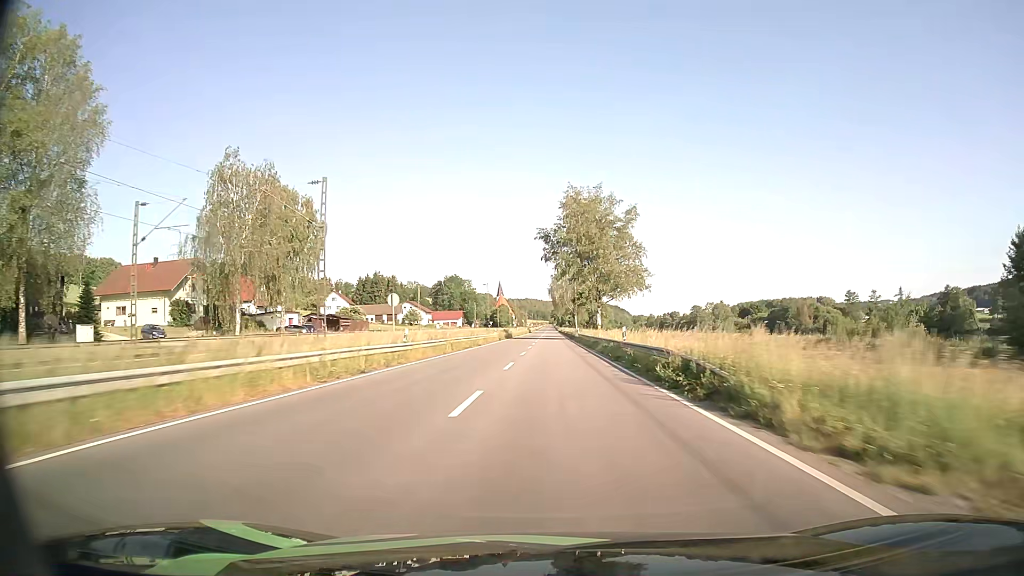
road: primary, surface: asphalt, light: Day
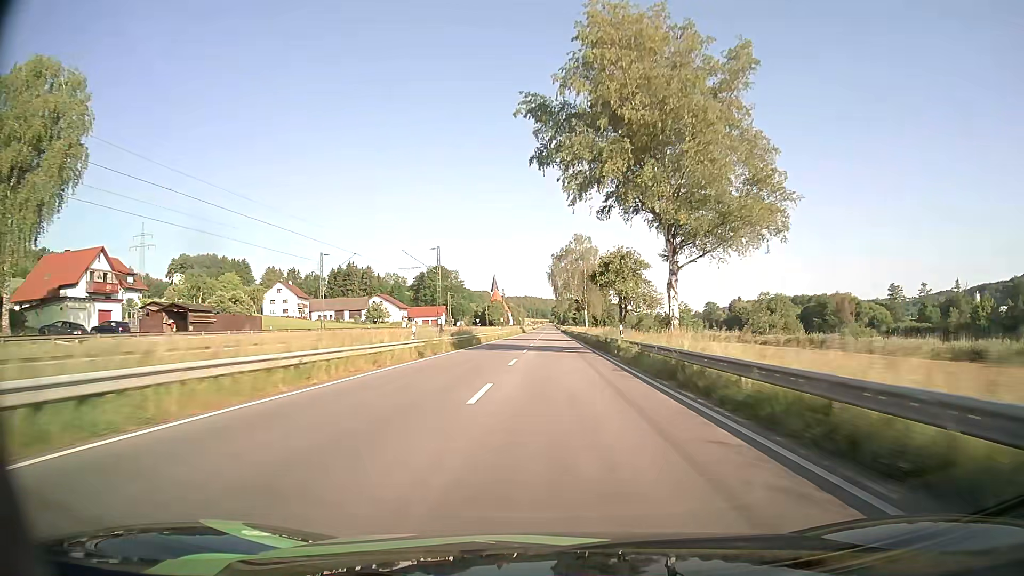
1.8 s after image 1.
(+0.1, +46.8) m; 0°
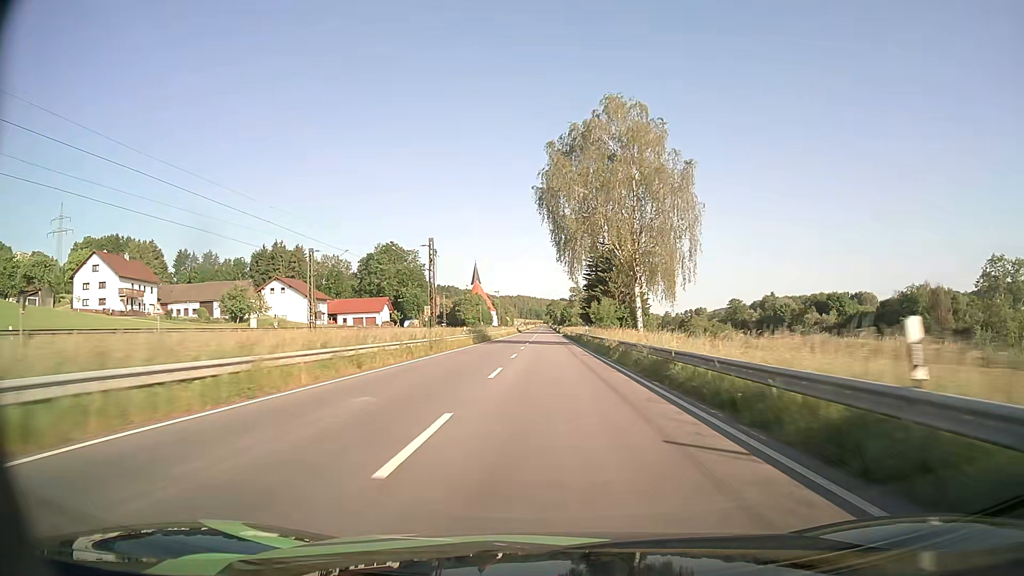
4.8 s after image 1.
(0.0, +78.5) m; 0°
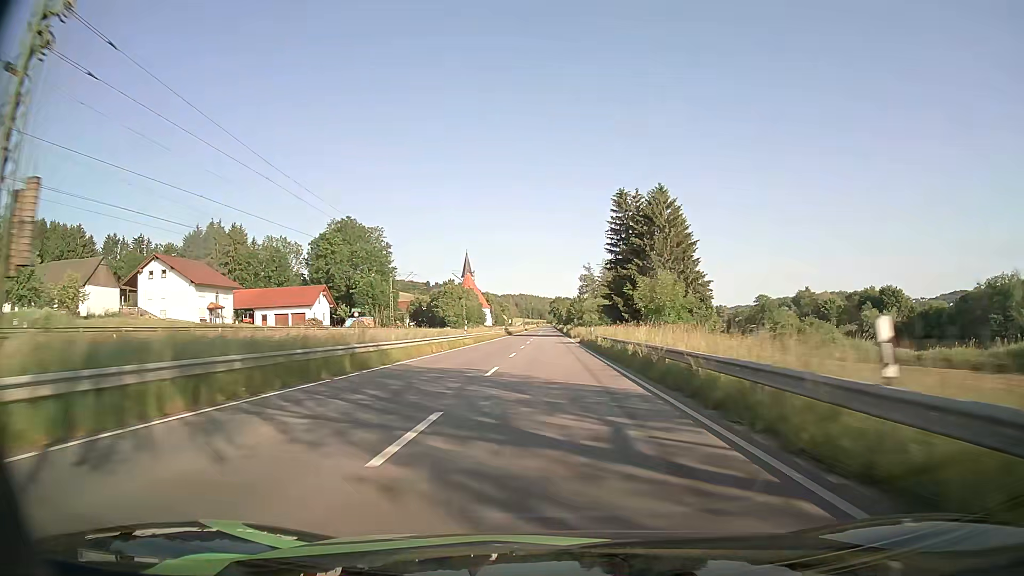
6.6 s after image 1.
(-0.1, +48.0) m; 0°
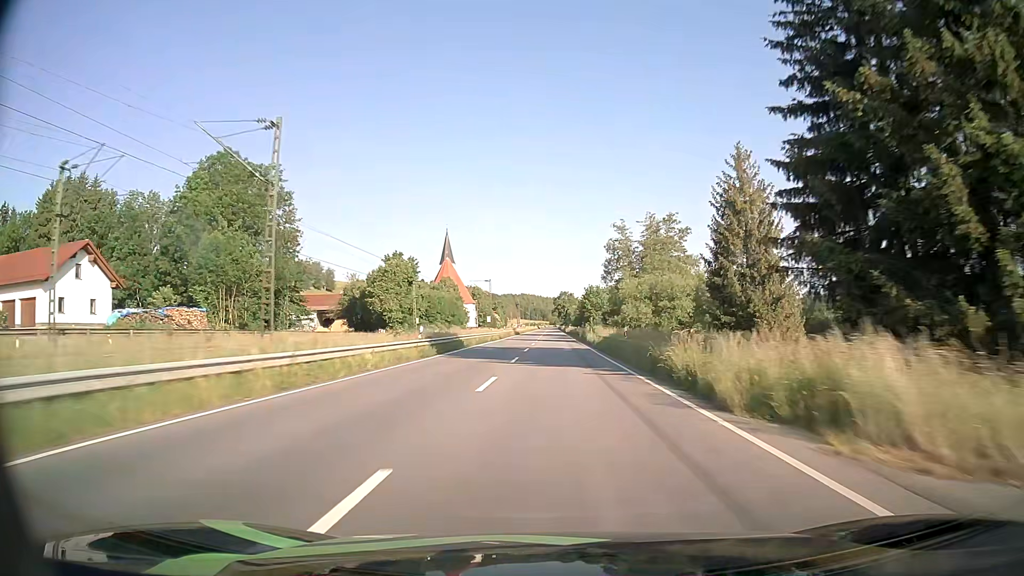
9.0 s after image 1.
(-0.4, +64.9) m; 0°
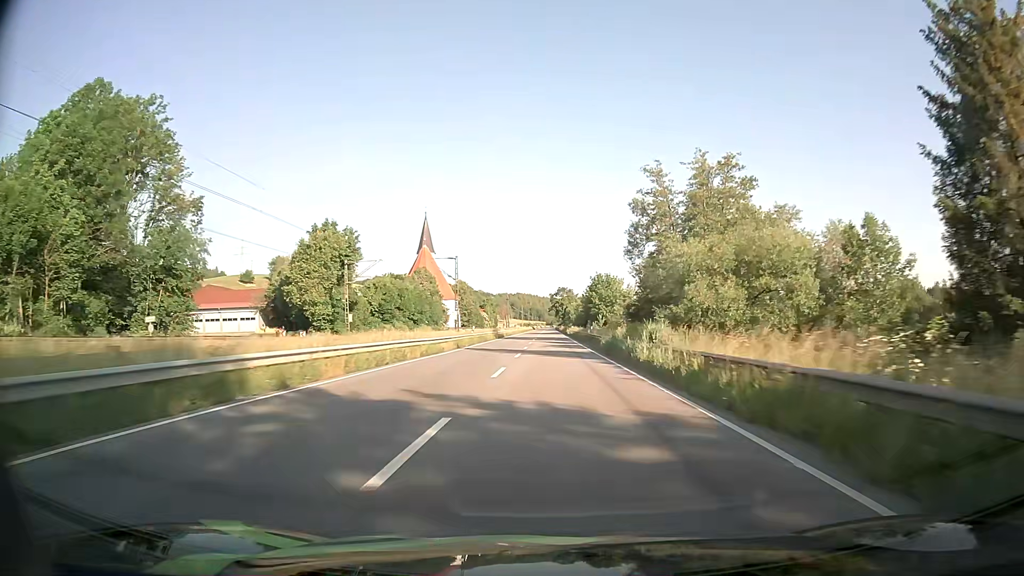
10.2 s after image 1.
(0.0, +32.7) m; 0°
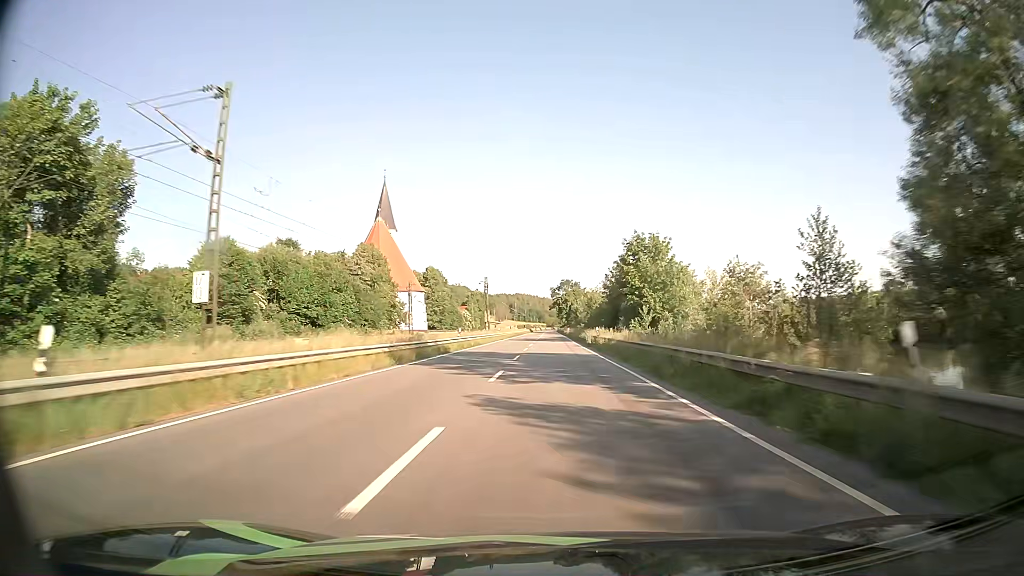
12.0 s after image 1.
(-0.2, +49.2) m; 0°
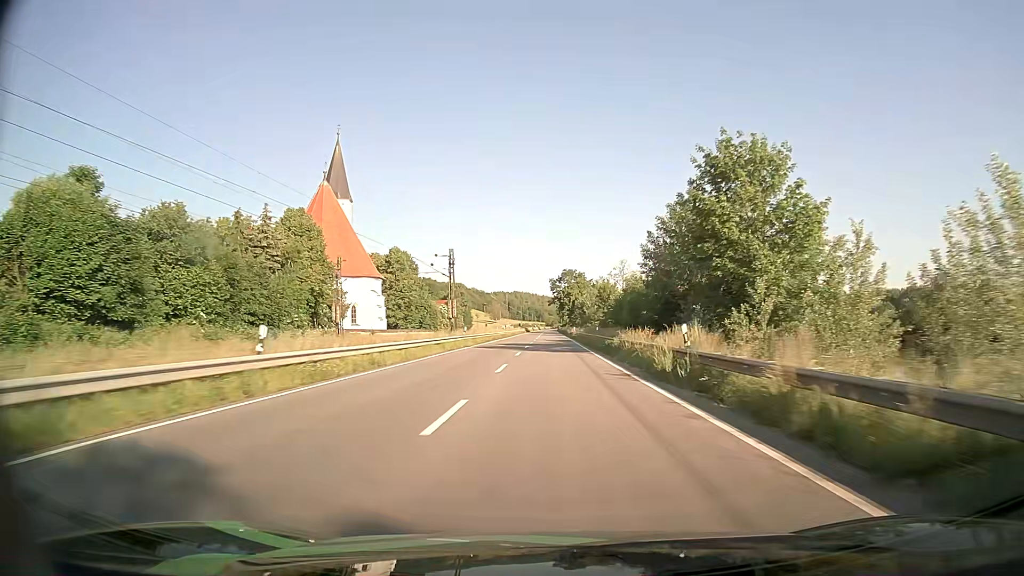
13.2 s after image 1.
(+0.1, +32.7) m; 0°
(0, +10) (0, +20) (0, +30) (0, +40) (0, +50) (0, +60) (0, +70) (0, +80) (0, +90) (0, +100) m
